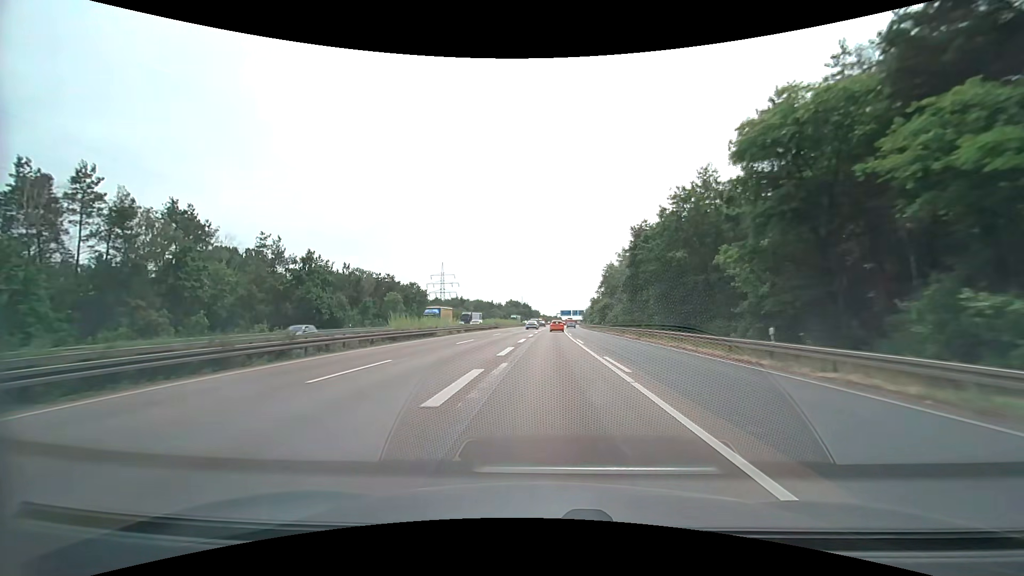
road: motorway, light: Day
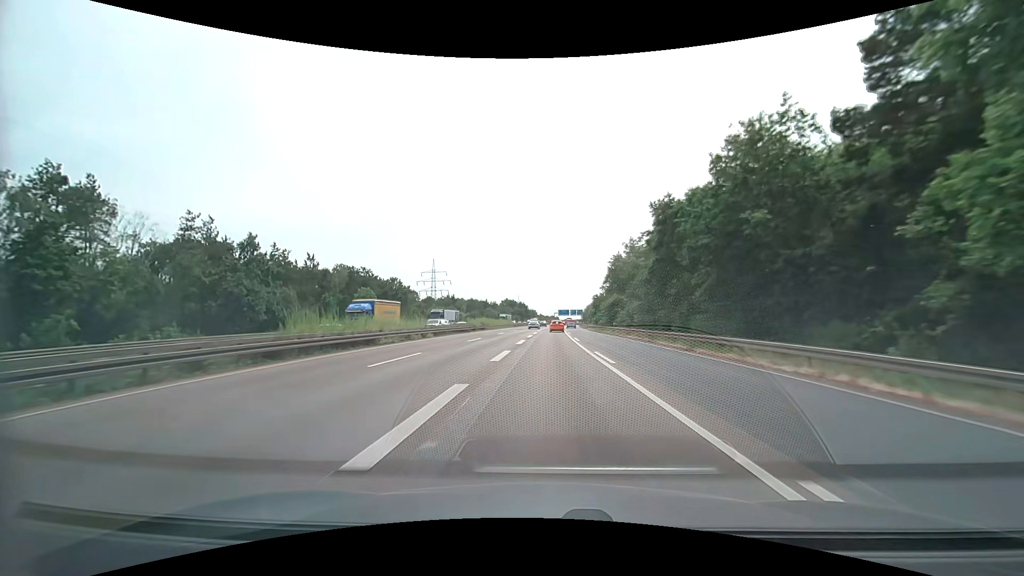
(+0.1, +14.6) m; +1°
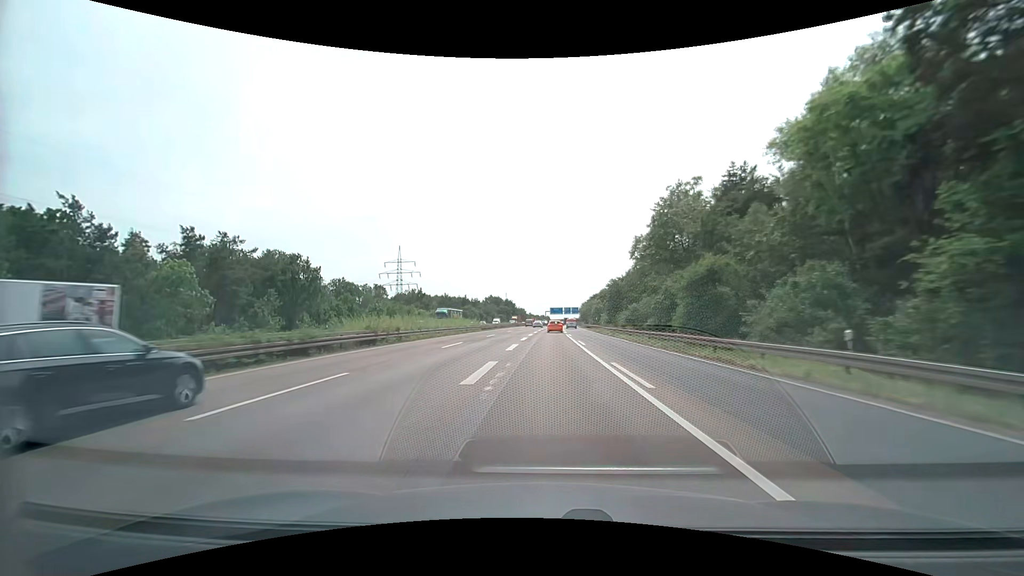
(+0.5, +43.9) m; +1°
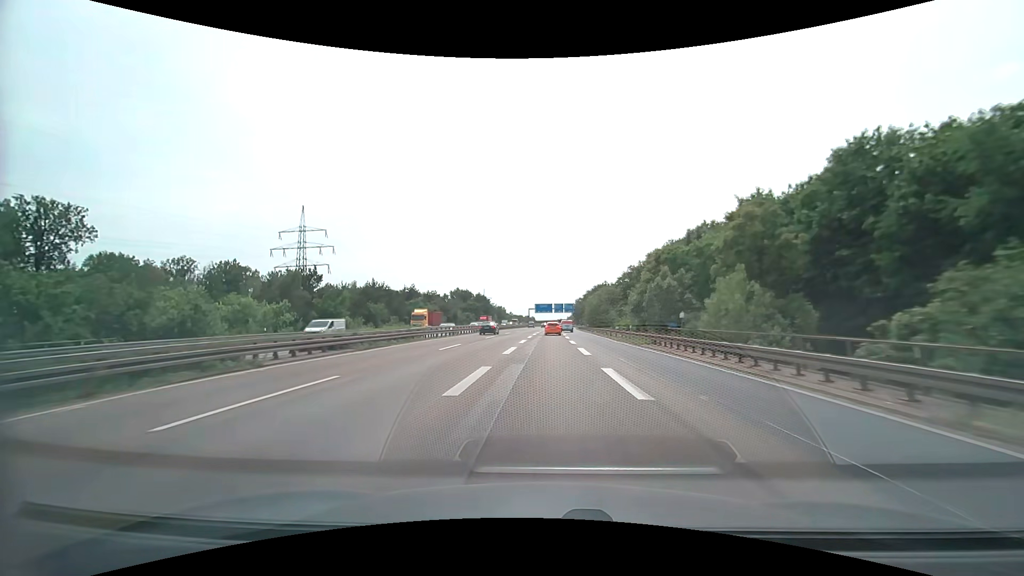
(+1.2, +73.3) m; +2°
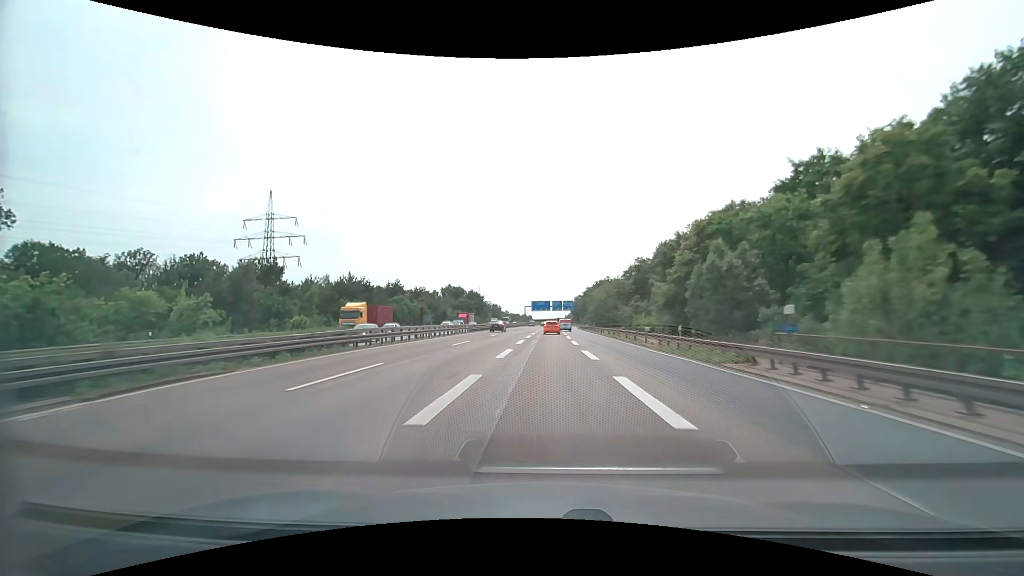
(0.0, +14.7) m; 0°
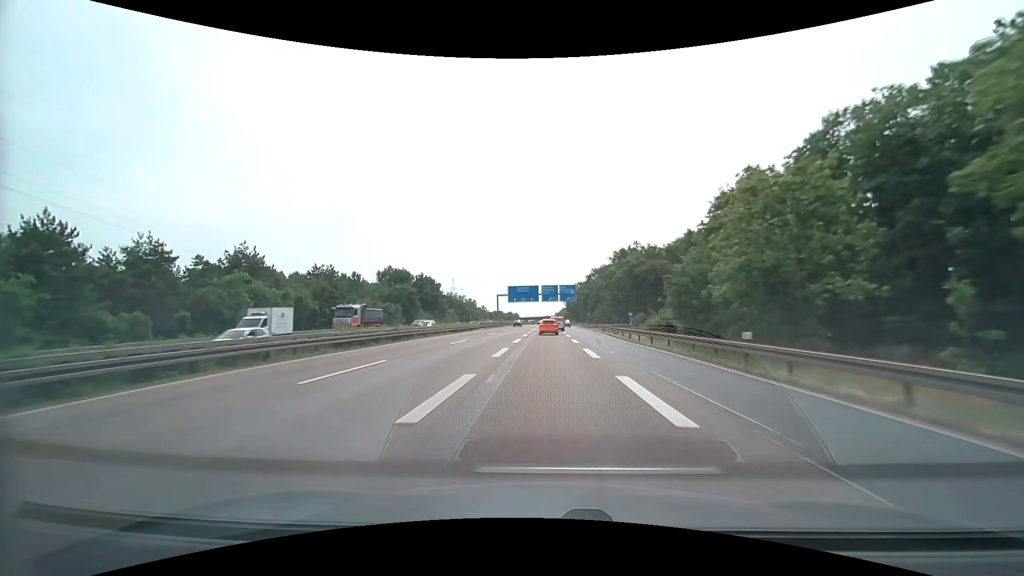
(+1.1, +71.6) m; +1°
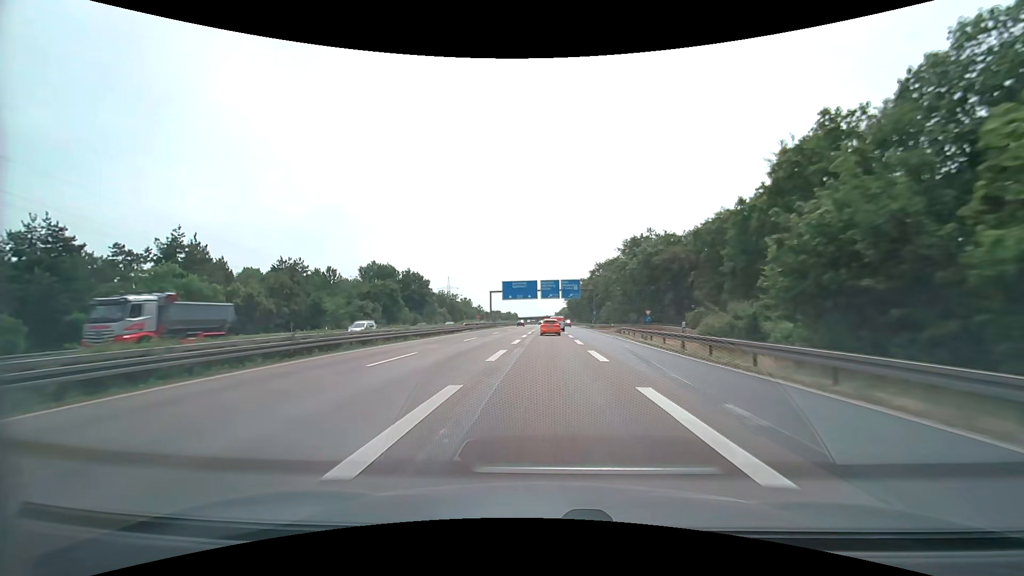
(0.0, +13.9) m; 0°
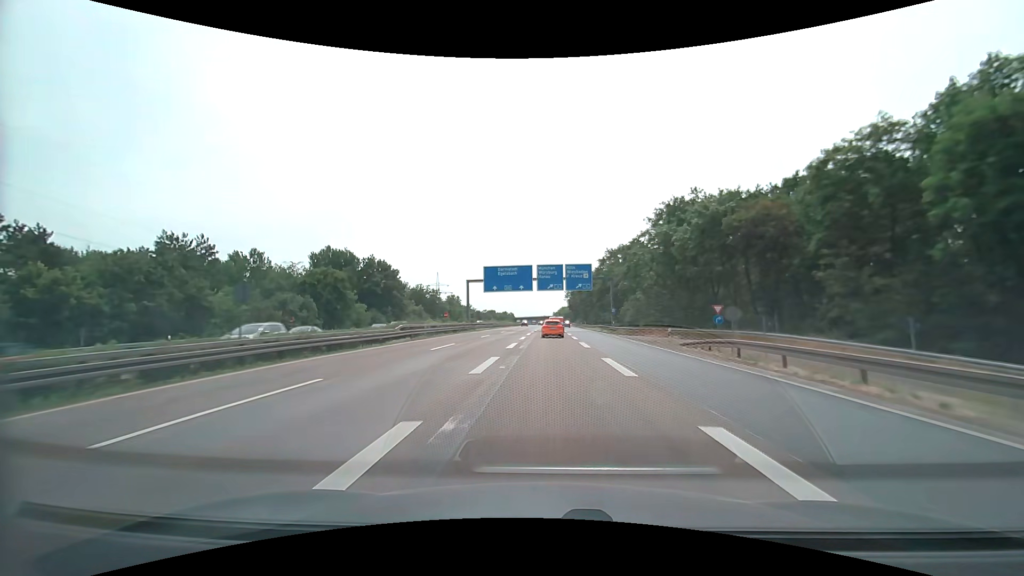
(+0.1, +27.5) m; 0°
(0, +10) (0, +20) (0, +30) (0, +40) (0, +50) (+1, +60) (+1, +70) (+1, +80) (+1, +90) (+1, +100) m
